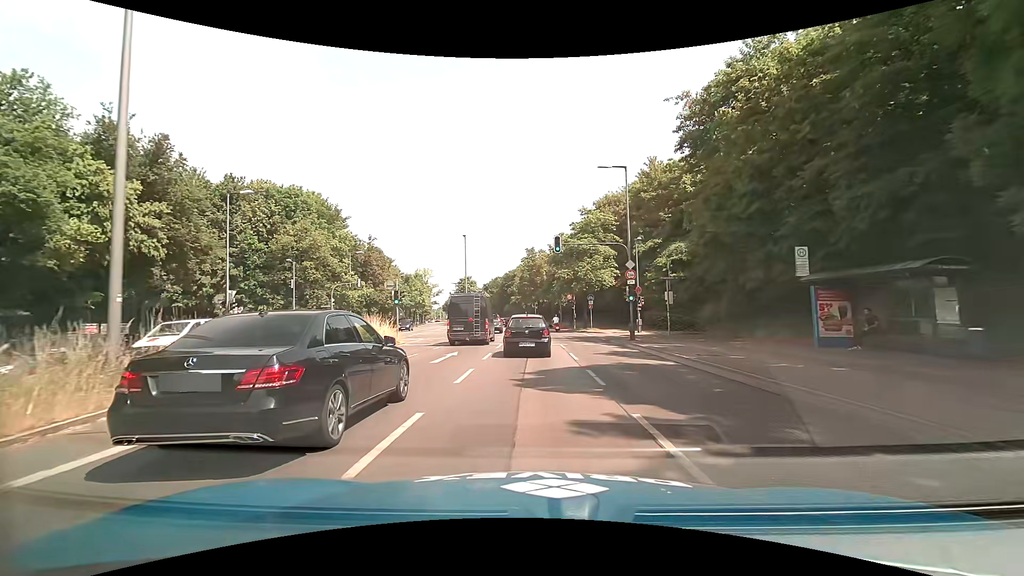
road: primary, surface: asphalt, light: Day
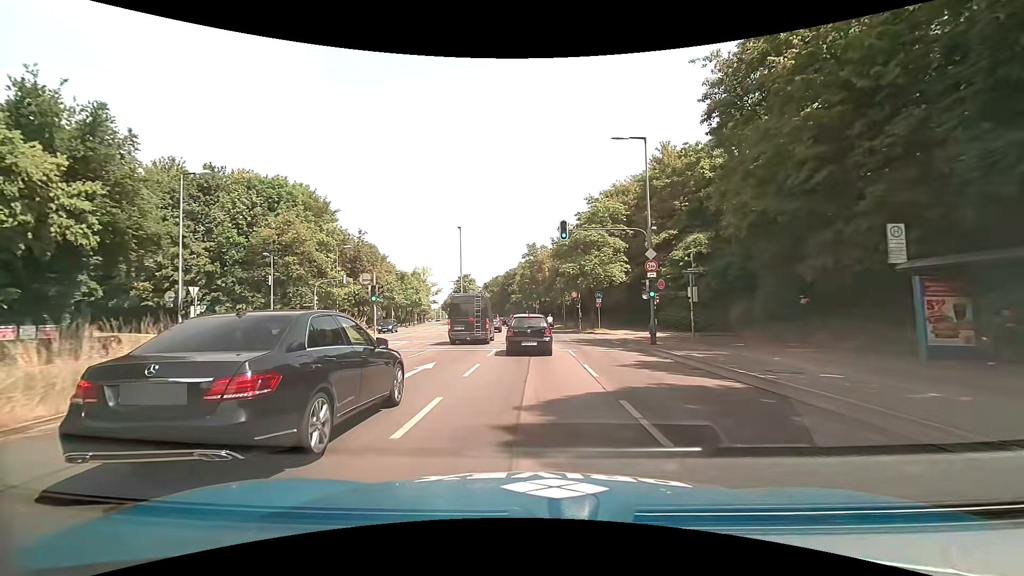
(-0.1, +4.9) m; -1°
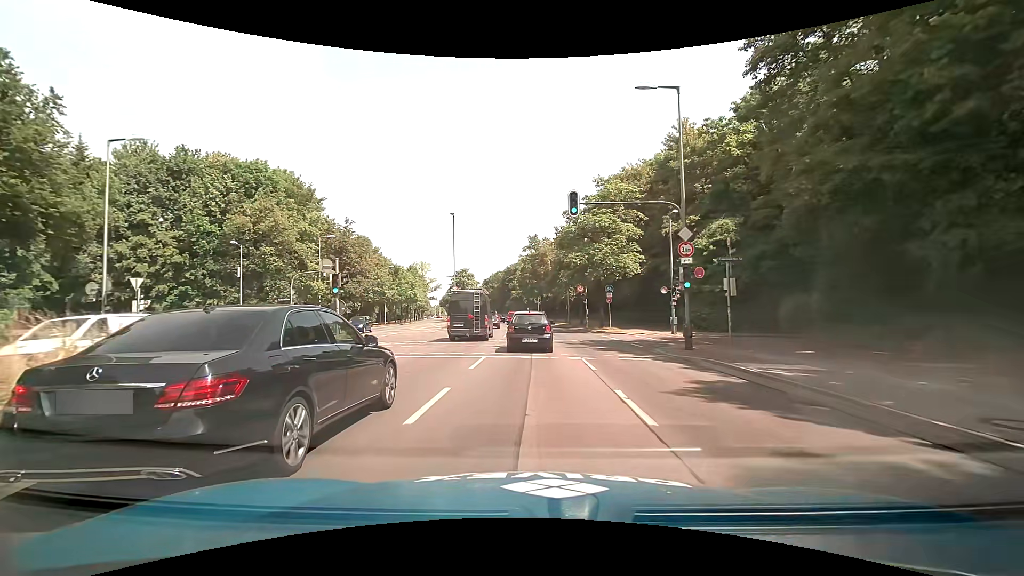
(0.0, +5.4) m; +1°
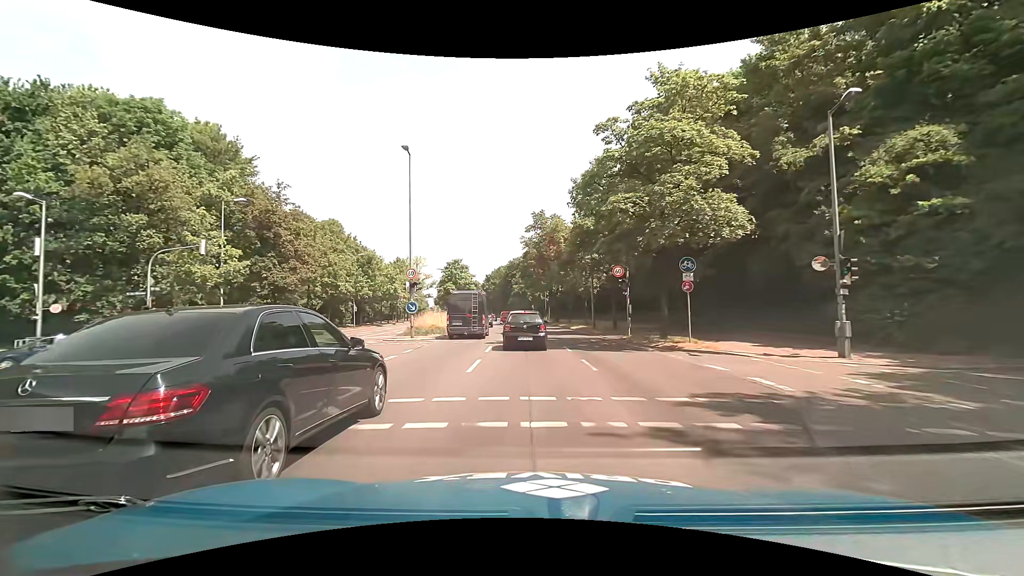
(-0.1, +18.2) m; -1°
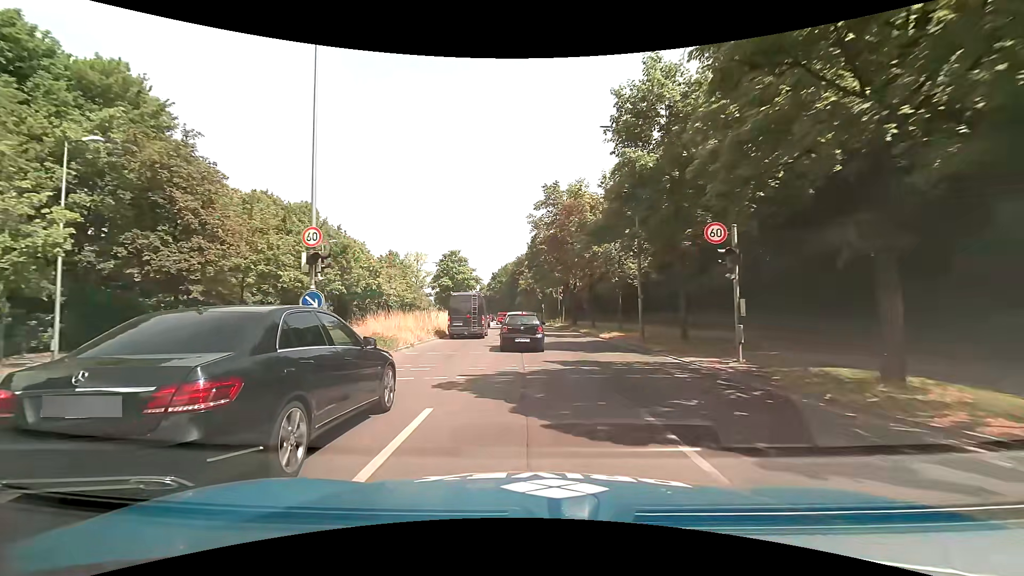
(-0.2, +13.7) m; -2°
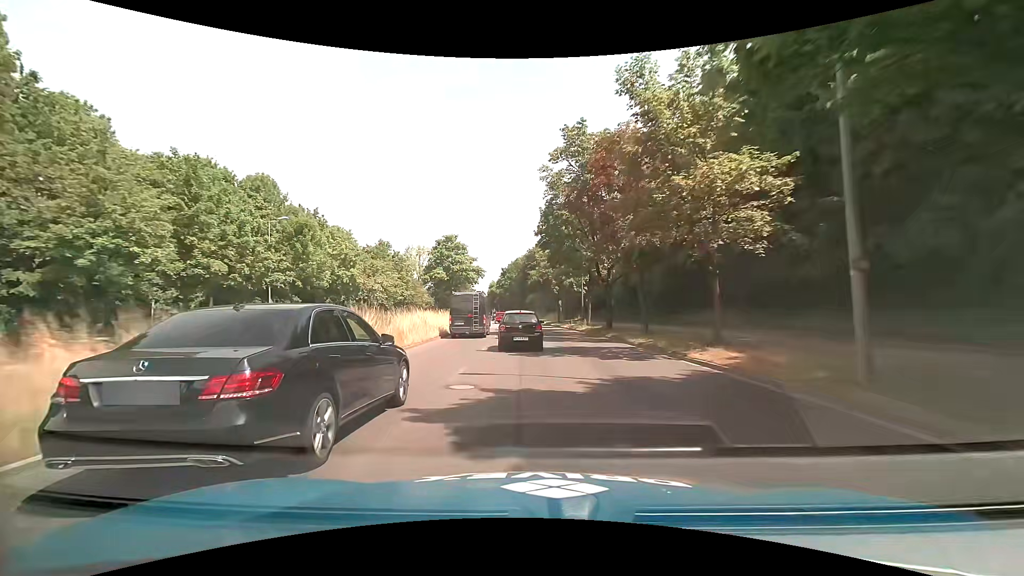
(-0.1, +14.9) m; -1°
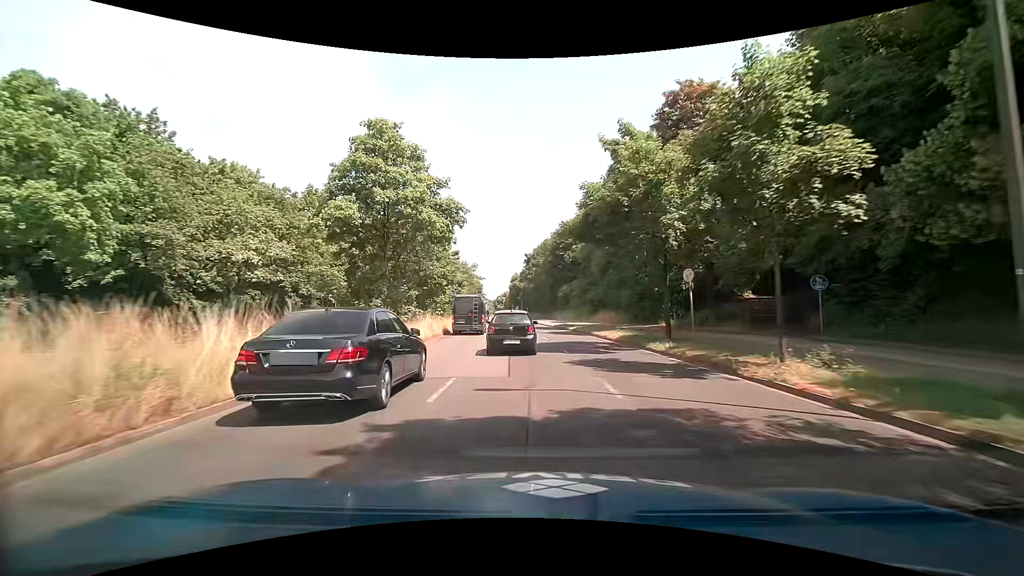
(-1.1, +38.1) m; -3°
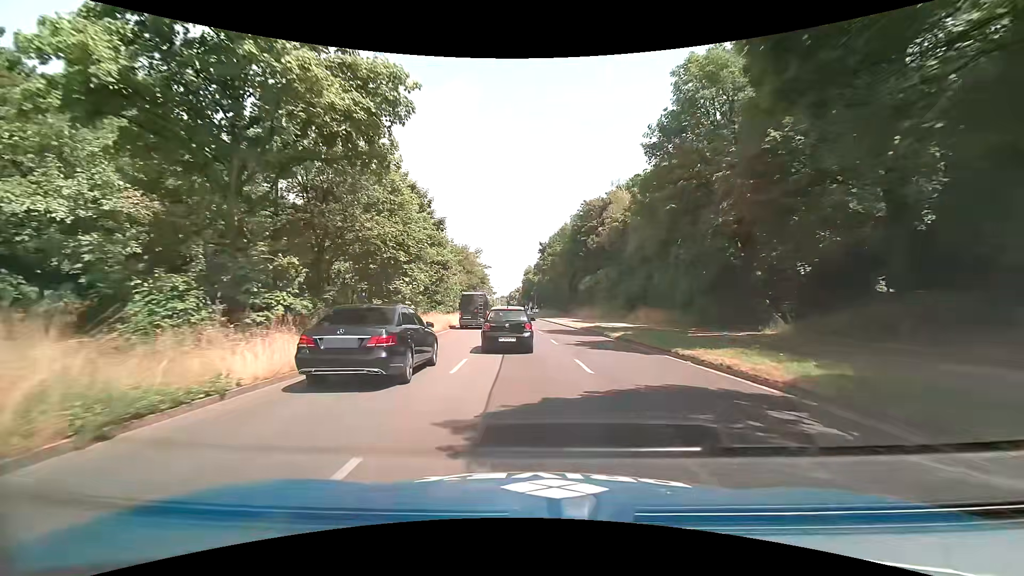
(-0.3, +15.0) m; -2°
(0, +10) (0, +20) (-1, +30) (-1, +40) (-2, +50) (-2, +60) (-3, +70) (-3, +80) (-4, +90) (-5, +100) m
